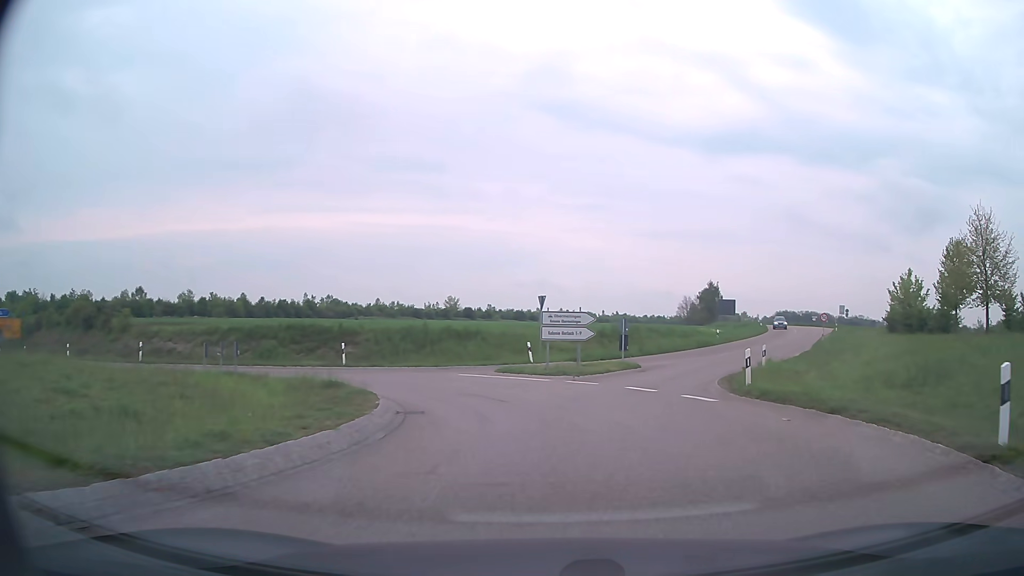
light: Day
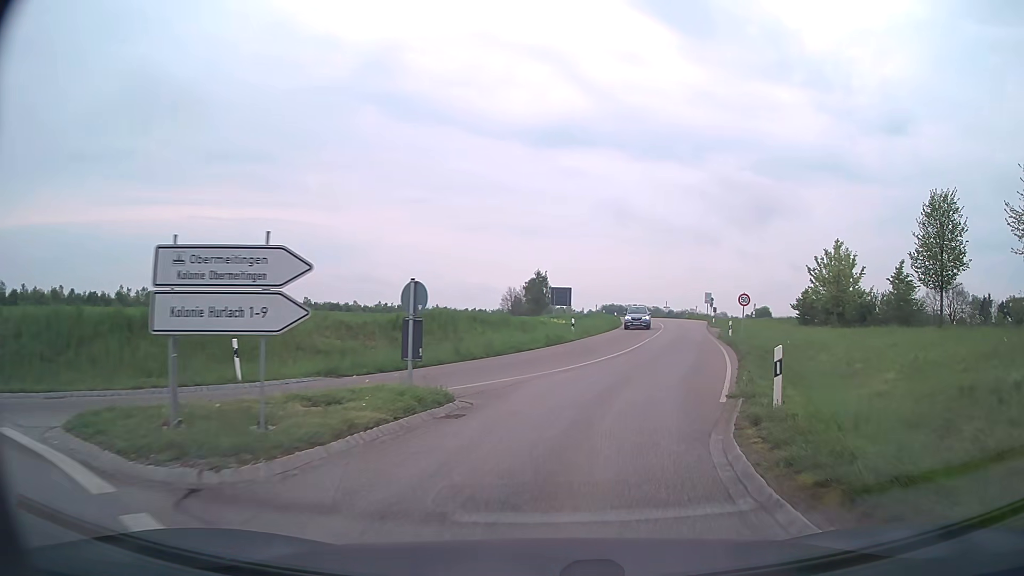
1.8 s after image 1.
(+2.2, +16.9) m; +15°
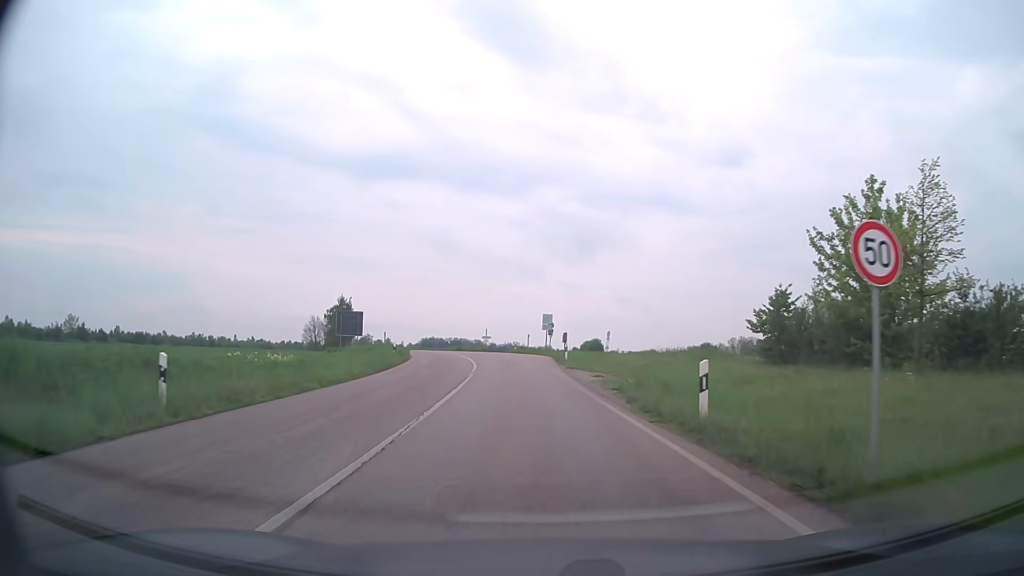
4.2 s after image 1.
(+4.8, +26.1) m; +15°
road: secondary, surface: asphalt
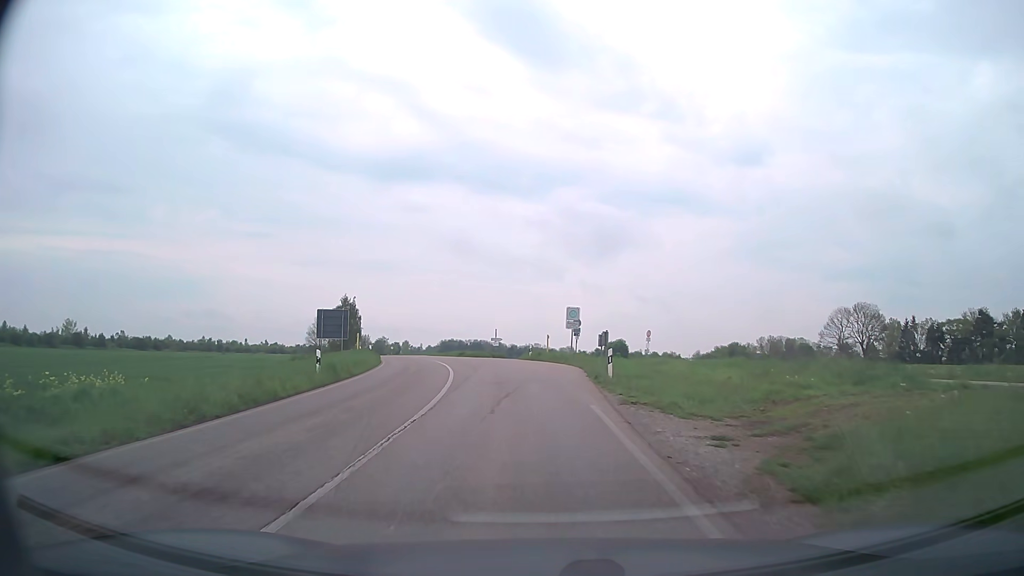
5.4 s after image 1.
(-0.2, +15.0) m; -2°
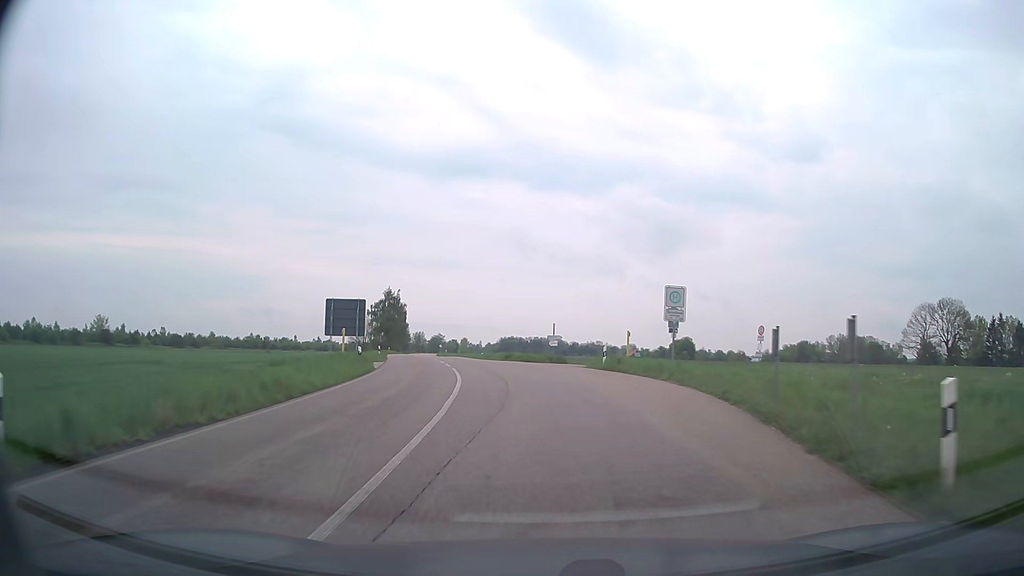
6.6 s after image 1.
(-0.7, +15.7) m; -5°
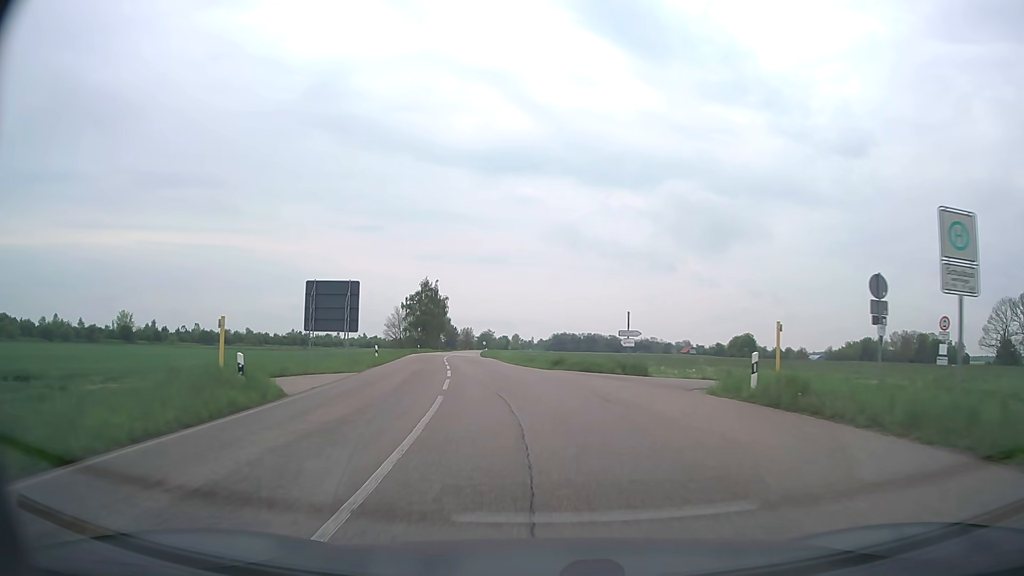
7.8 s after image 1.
(-0.6, +16.1) m; -4°
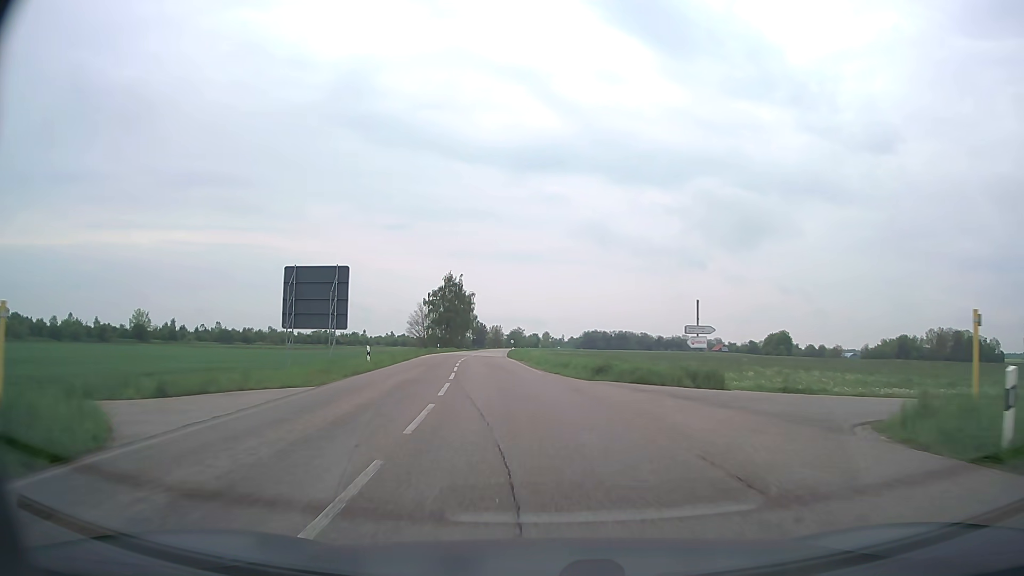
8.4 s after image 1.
(-0.2, +8.2) m; -2°
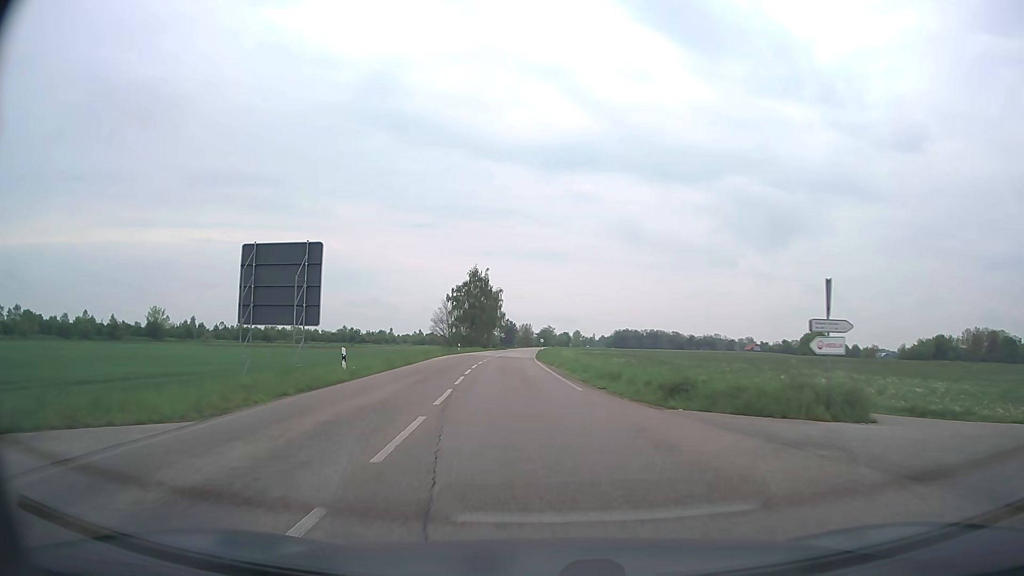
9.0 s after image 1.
(-0.2, +8.2) m; -3°
(0, +10) (-1, +20) (-1, +30) (-2, +40) (-2, +50) (-2, +60) (-2, +70) (-2, +80) (-2, +90) (-3, +100) m
